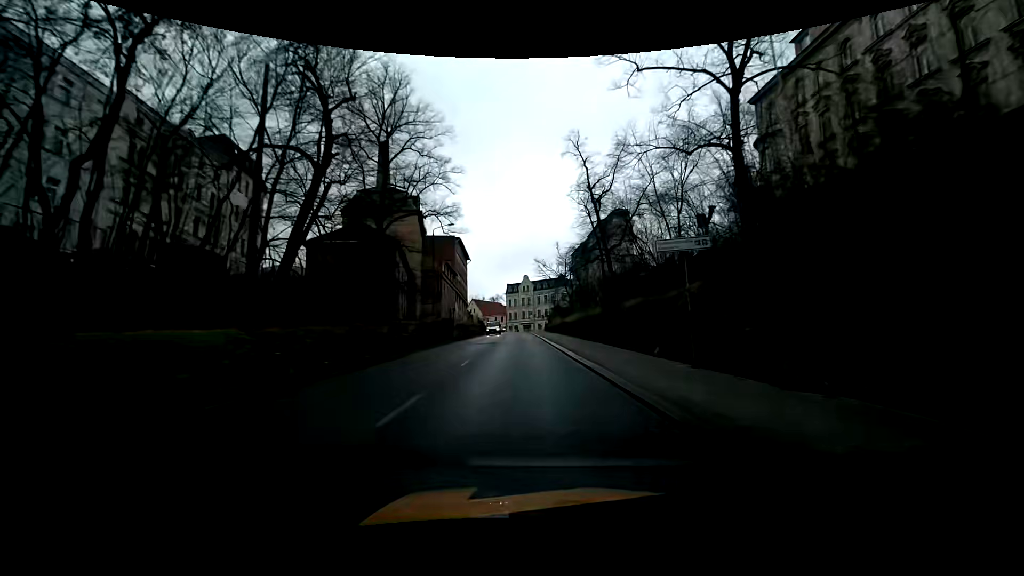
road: primary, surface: asphalt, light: Day
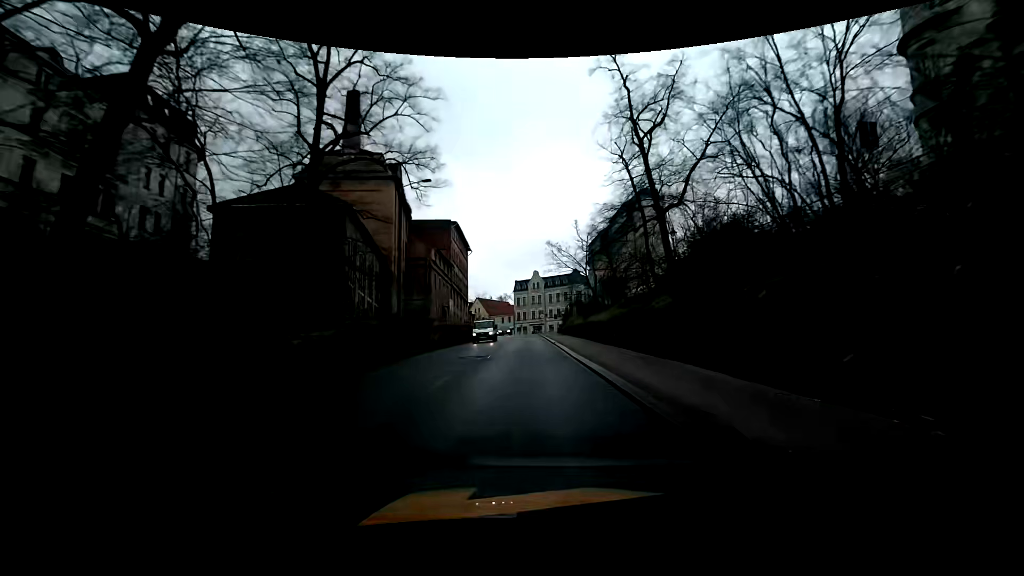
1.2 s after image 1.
(-0.2, +14.3) m; -1°
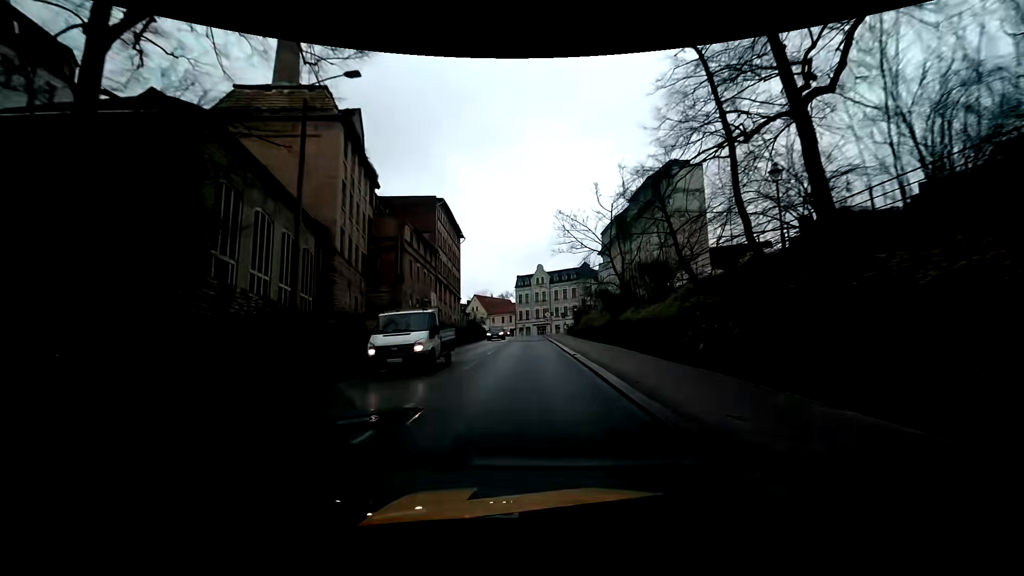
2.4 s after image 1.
(-0.1, +13.5) m; -1°
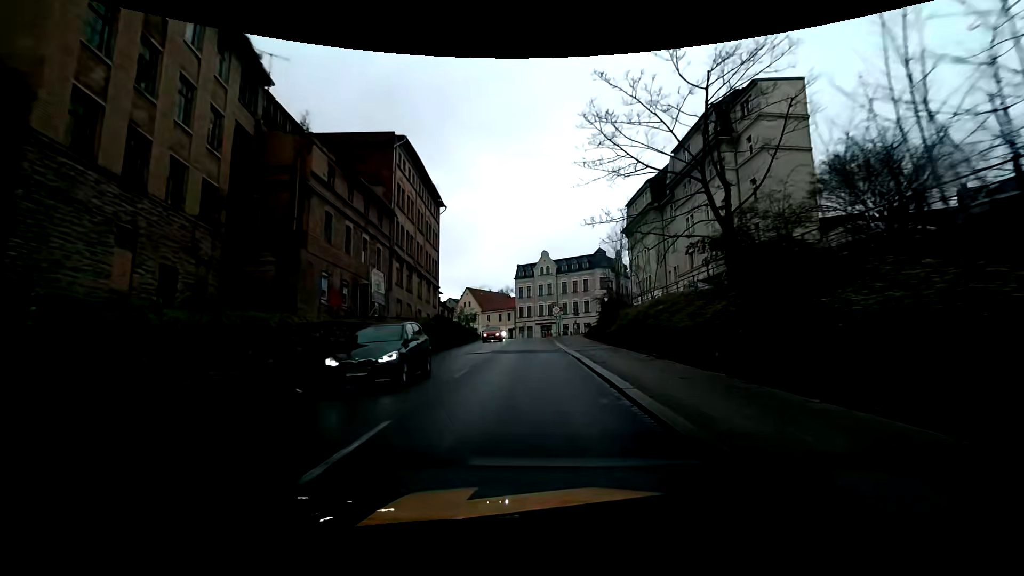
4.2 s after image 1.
(+0.2, +19.4) m; -1°
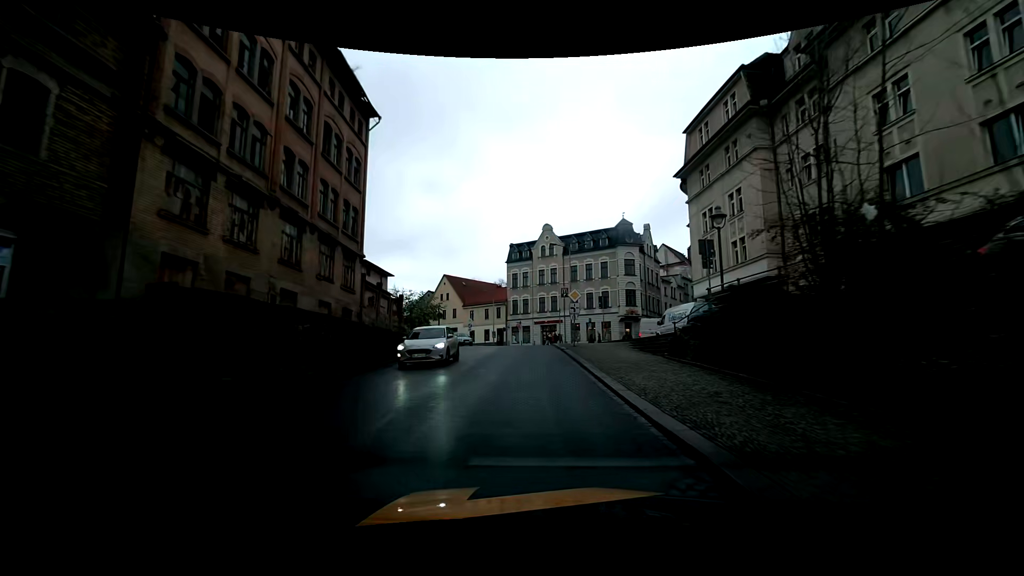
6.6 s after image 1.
(+0.5, +24.7) m; +2°
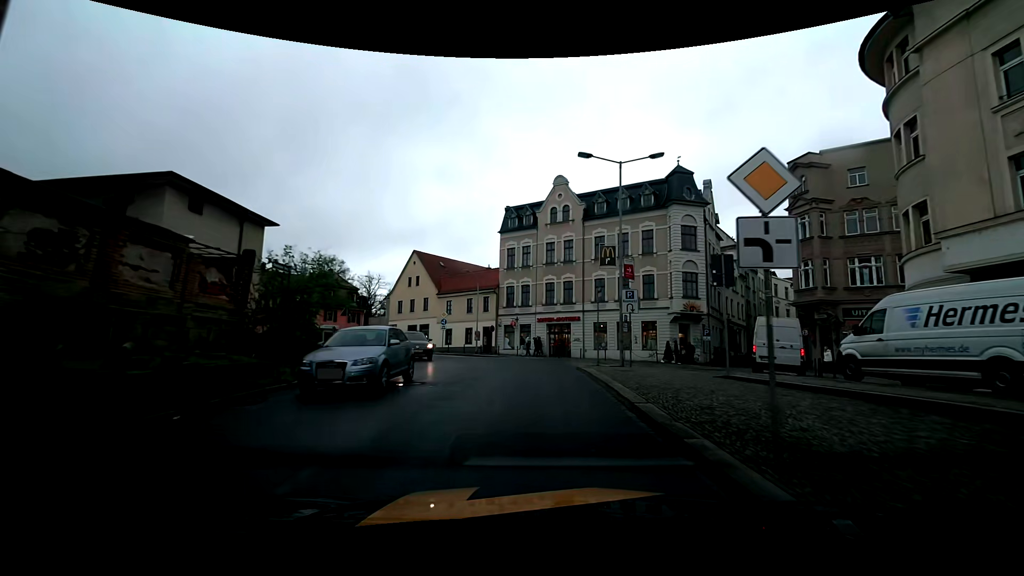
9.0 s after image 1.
(-0.3, +22.1) m; -1°
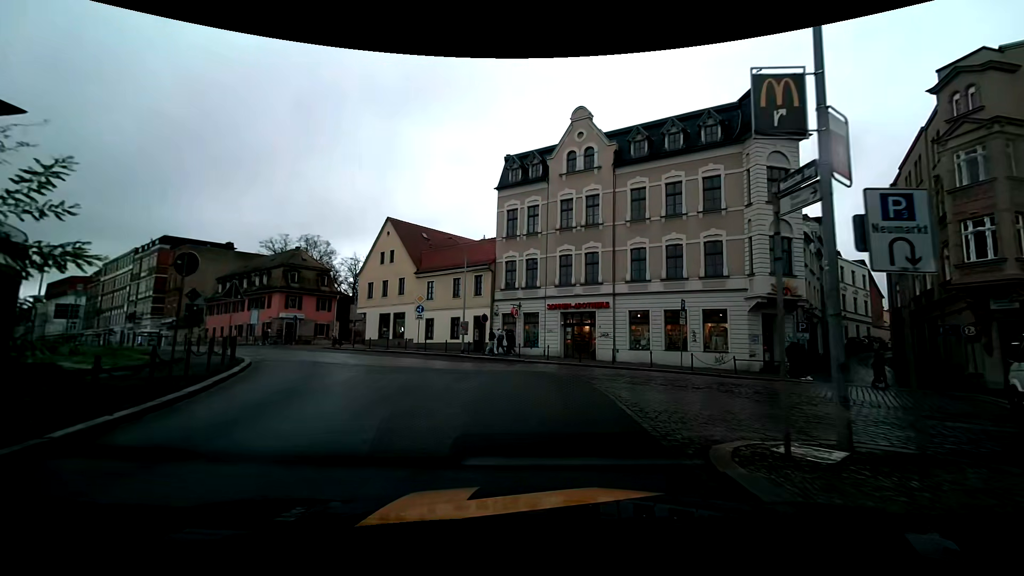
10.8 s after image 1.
(+0.1, +12.9) m; 0°
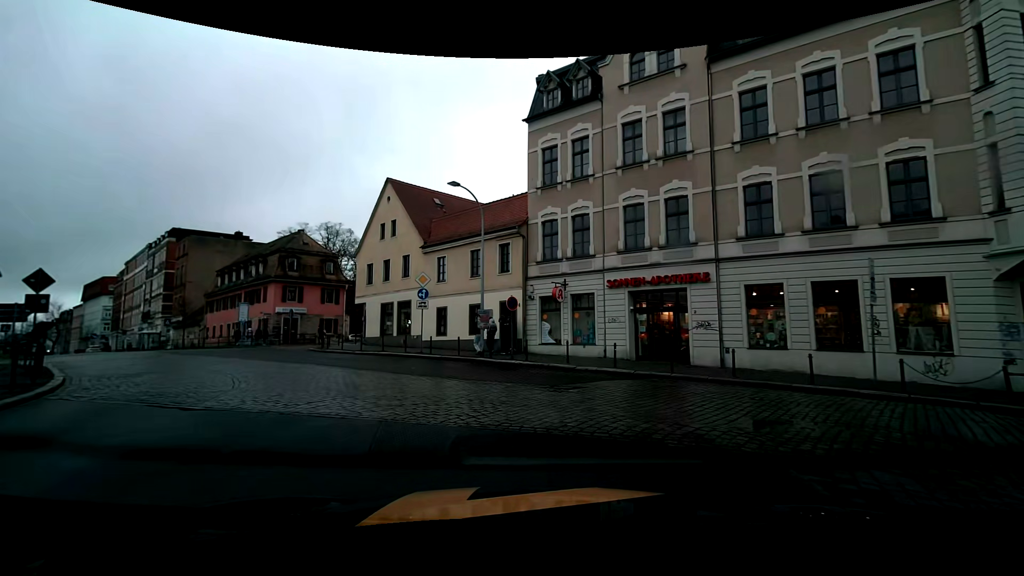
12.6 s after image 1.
(-0.3, +10.9) m; -5°
(-1, +10) (-5, +19) (-12, +26) (-17, +35) (-14, +44) (-7, +52) (-1, +59) (+6, +67) (+13, +73) (+21, +79) m
